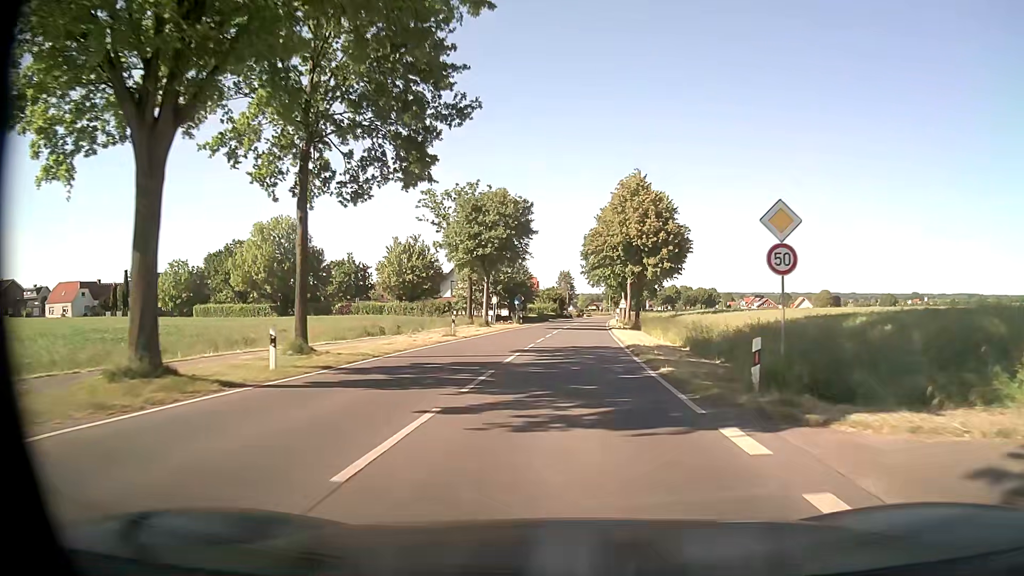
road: tertiary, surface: asphalt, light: Day
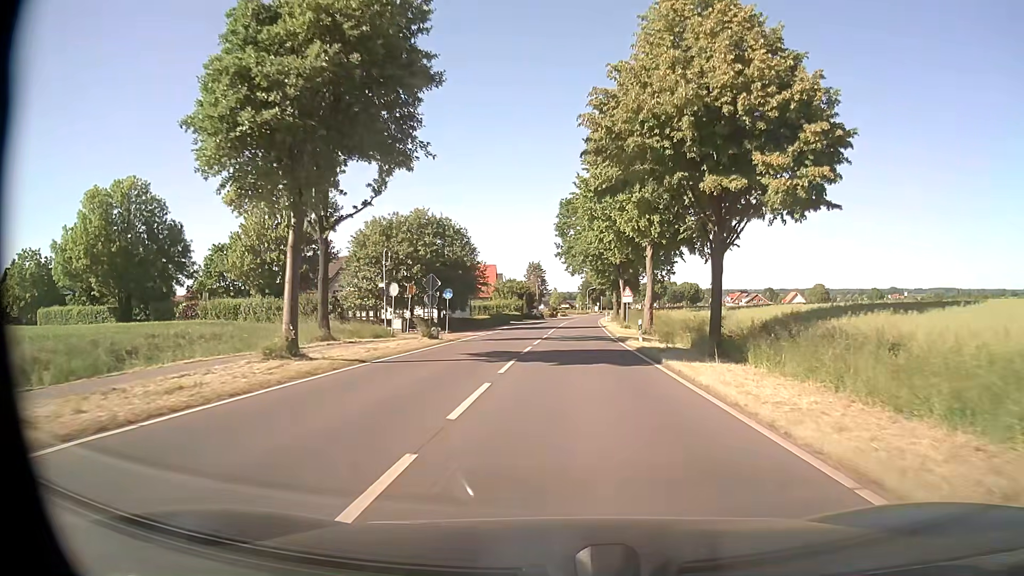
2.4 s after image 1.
(+0.6, +33.3) m; +3°
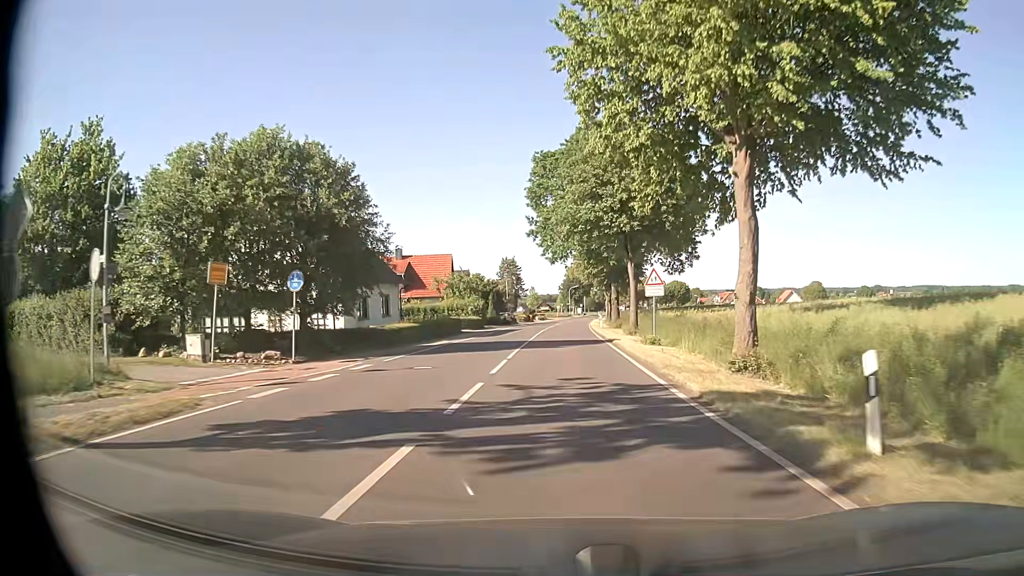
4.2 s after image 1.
(+0.4, +23.9) m; +2°
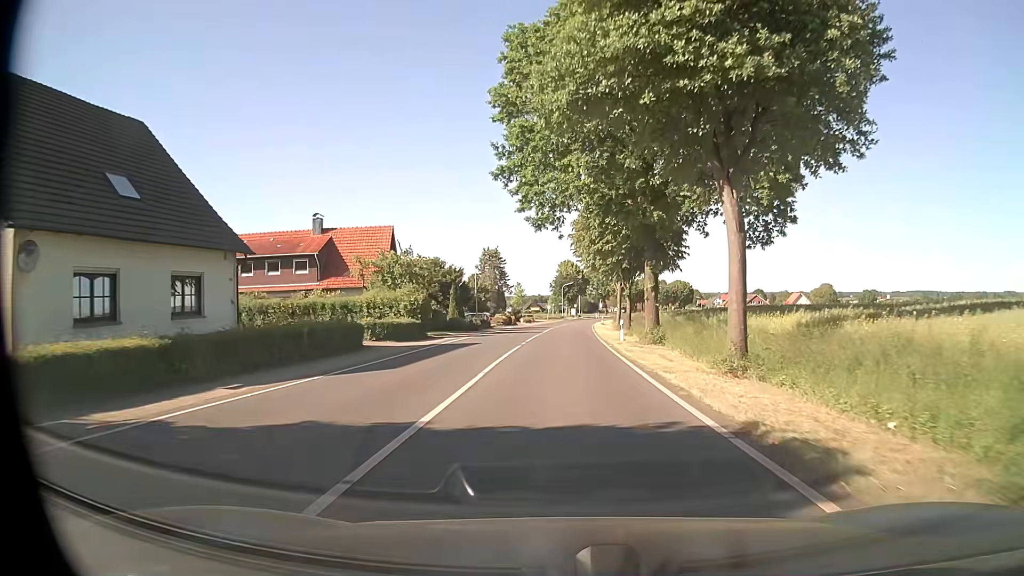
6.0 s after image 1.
(+0.1, +24.5) m; 0°
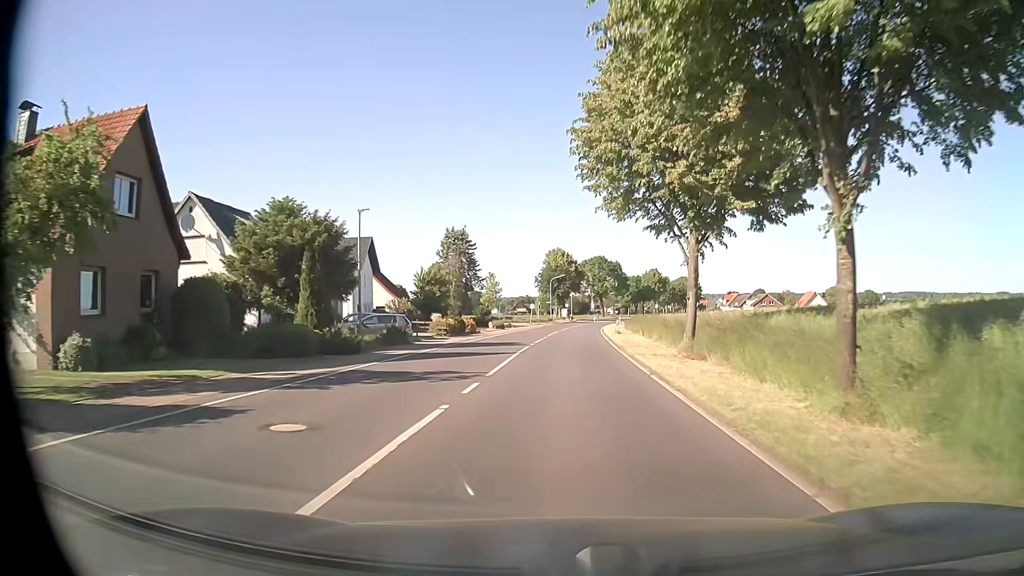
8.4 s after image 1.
(+0.2, +32.7) m; +1°
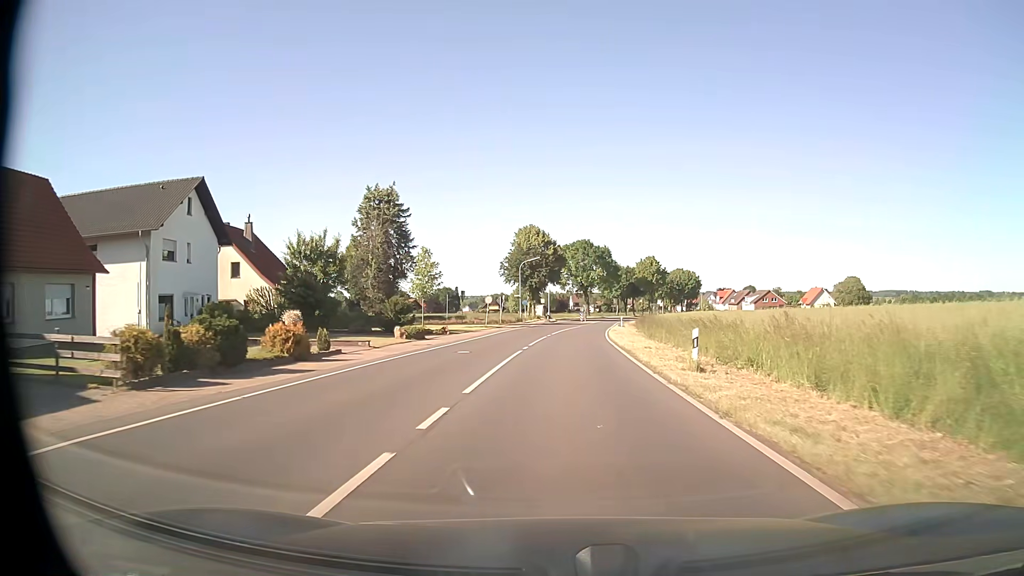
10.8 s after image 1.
(+0.5, +32.5) m; +2°
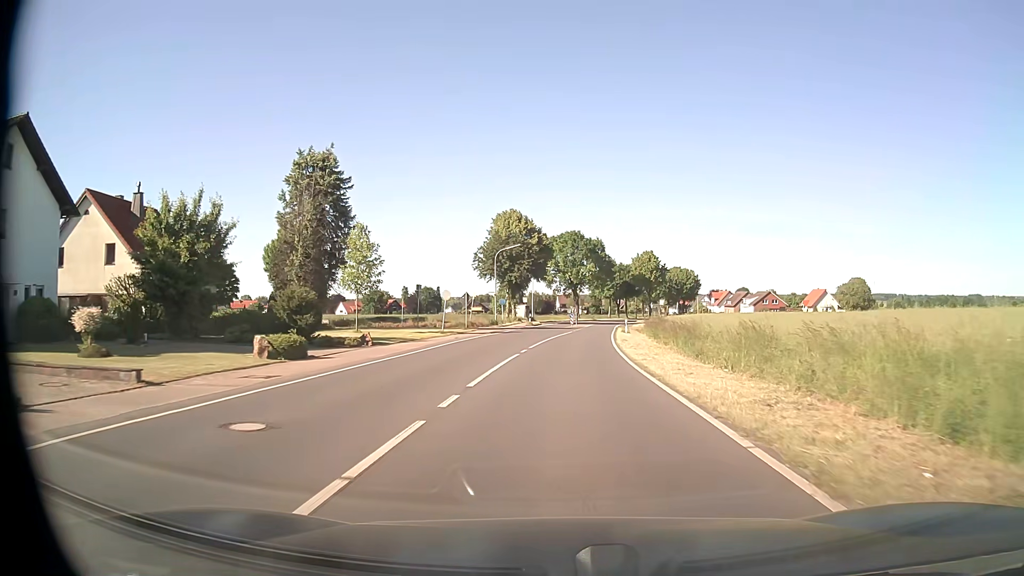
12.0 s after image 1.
(+0.2, +16.2) m; +1°
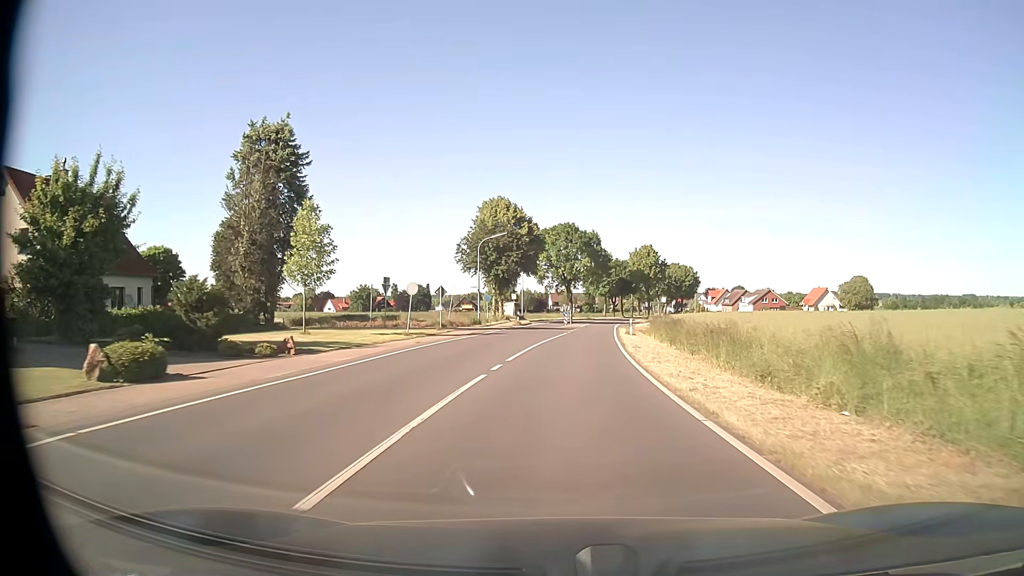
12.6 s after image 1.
(0.0, +8.1) m; +1°
(0, +10) (0, +20) (+1, +30) (+2, +40) (+2, +50) (+3, +60) (+4, +70) (+6, +80) (+7, +90) (+9, +100) m
